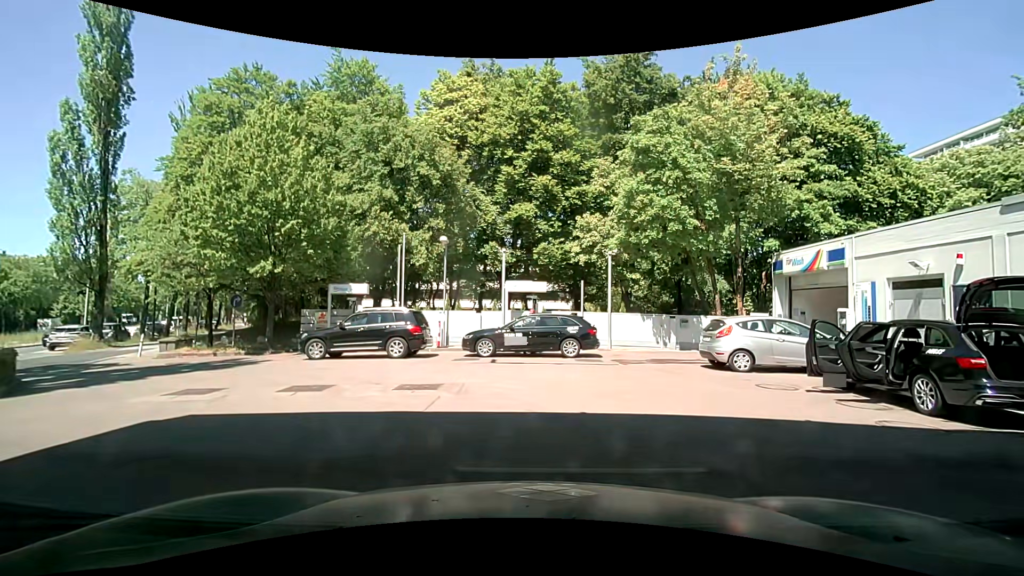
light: Day
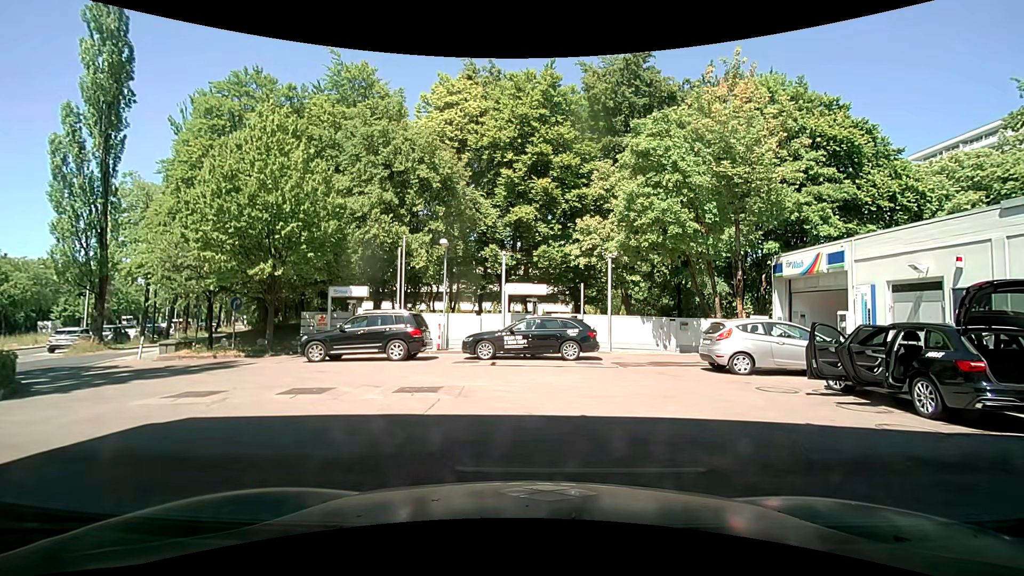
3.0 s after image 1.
(0.0, +0.1) m; 0°
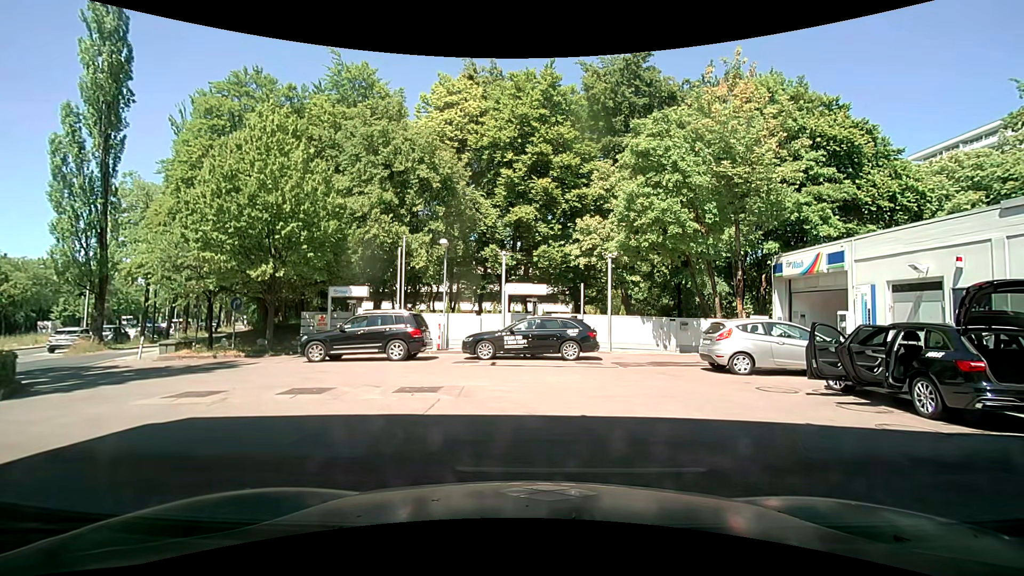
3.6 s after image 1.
(0.0, 0.0) m; 0°
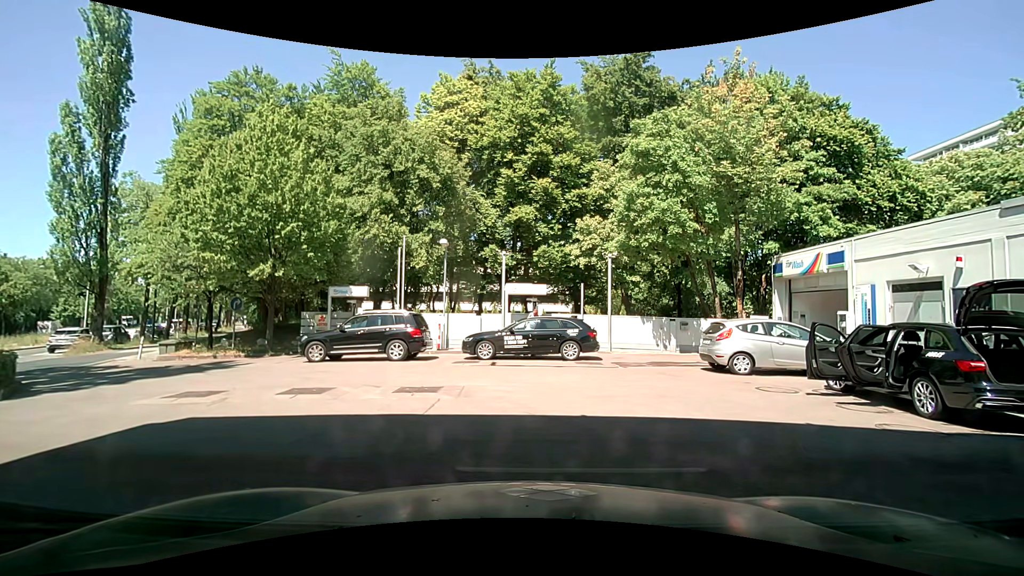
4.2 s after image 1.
(0.0, 0.0) m; 0°
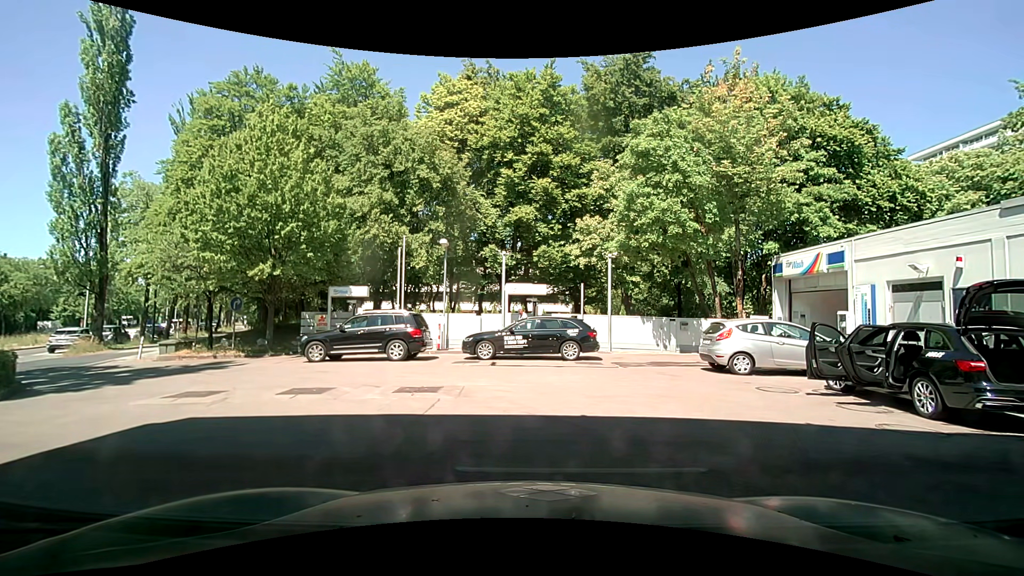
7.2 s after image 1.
(0.0, 0.0) m; 0°
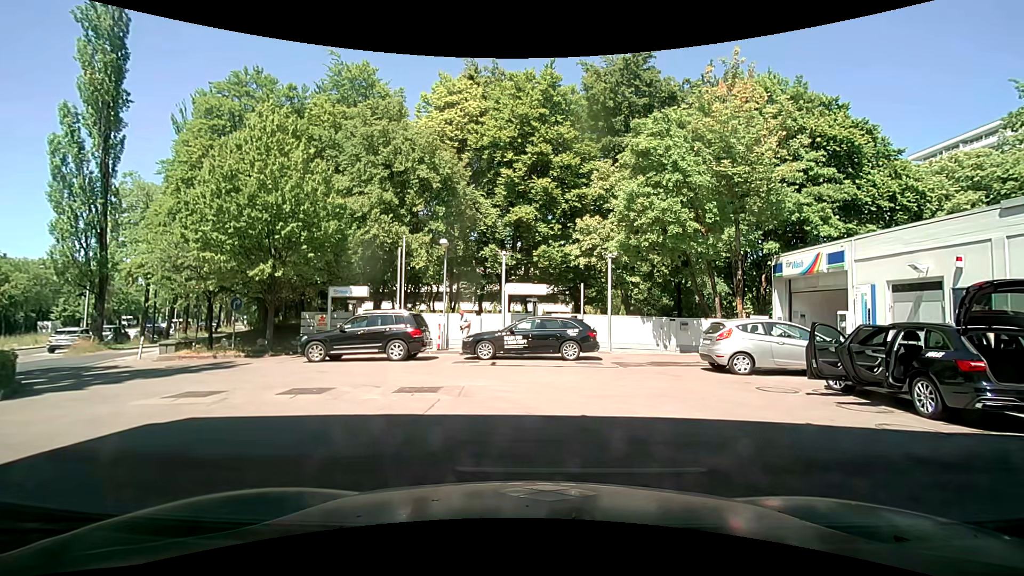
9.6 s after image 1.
(0.0, 0.0) m; 0°
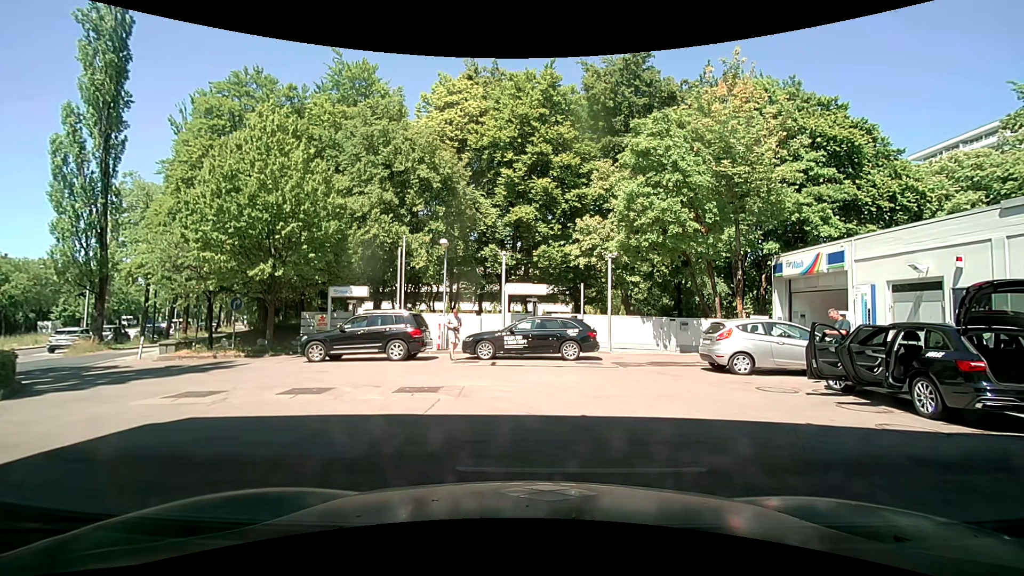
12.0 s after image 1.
(0.0, 0.0) m; 0°
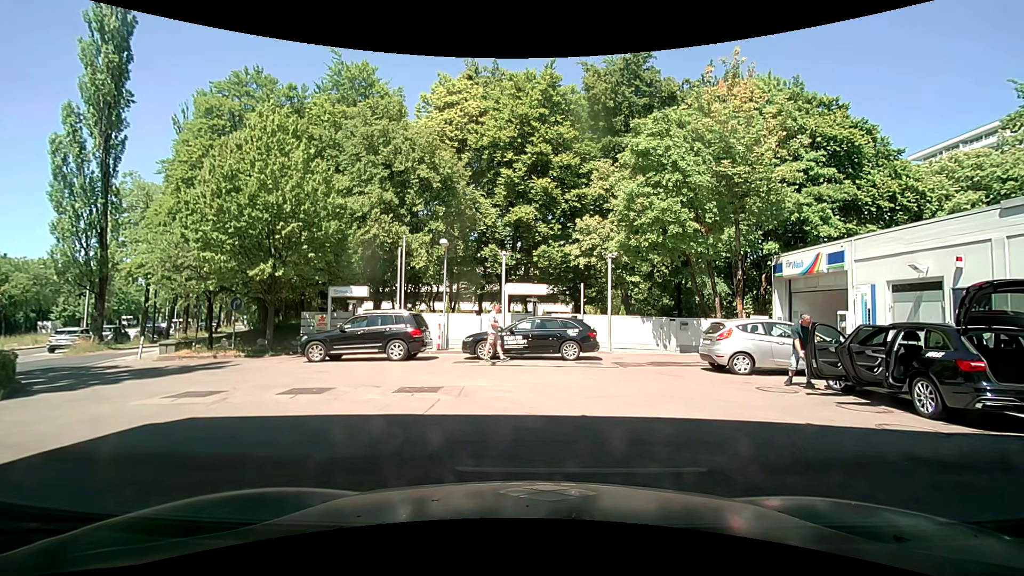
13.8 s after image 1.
(0.0, 0.0) m; 0°
